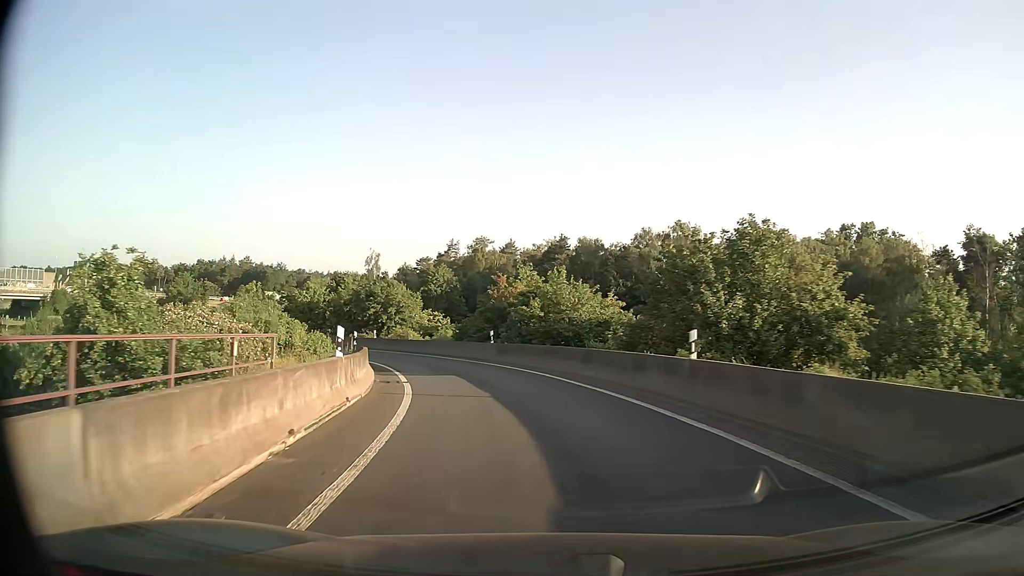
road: motorway_link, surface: asphalt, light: Day
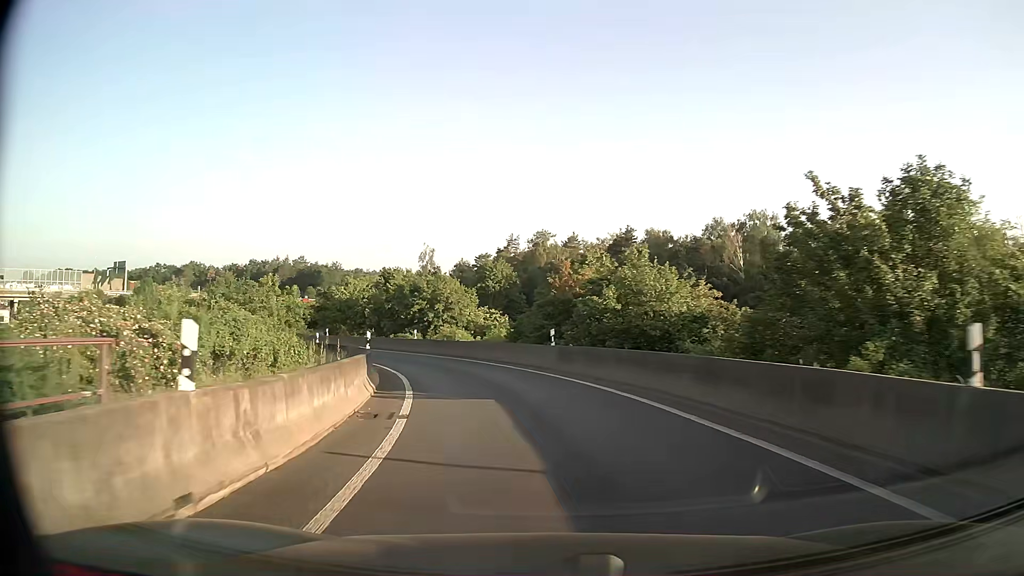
(-0.4, +7.5) m; -5°
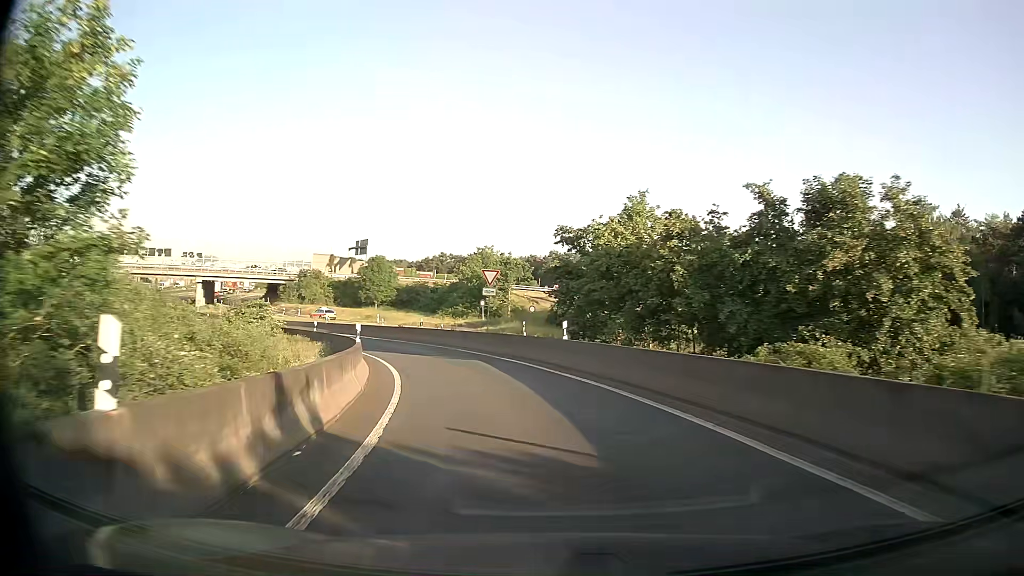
(-8.8, +36.2) m; -27°
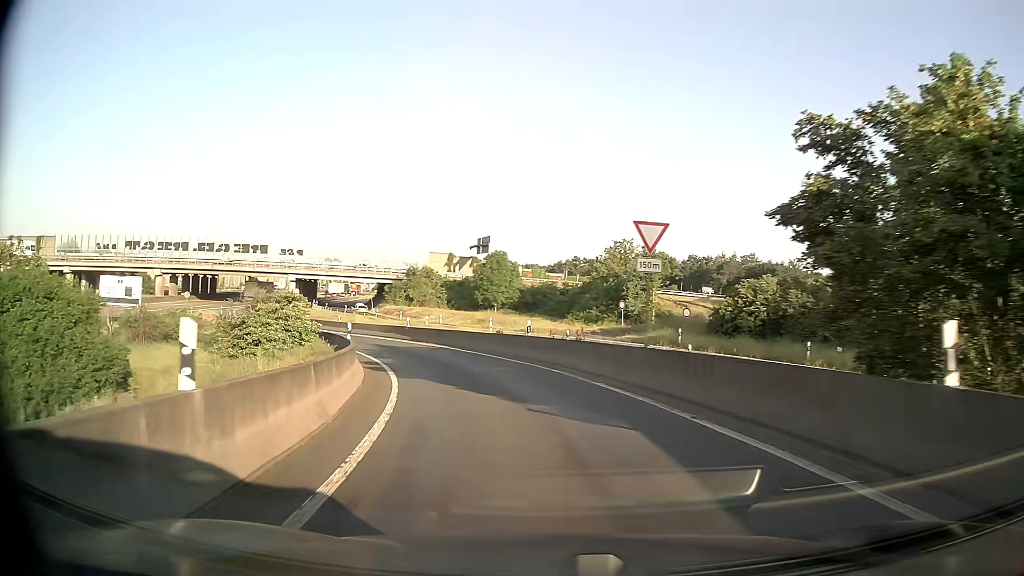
(-1.5, +15.3) m; -12°
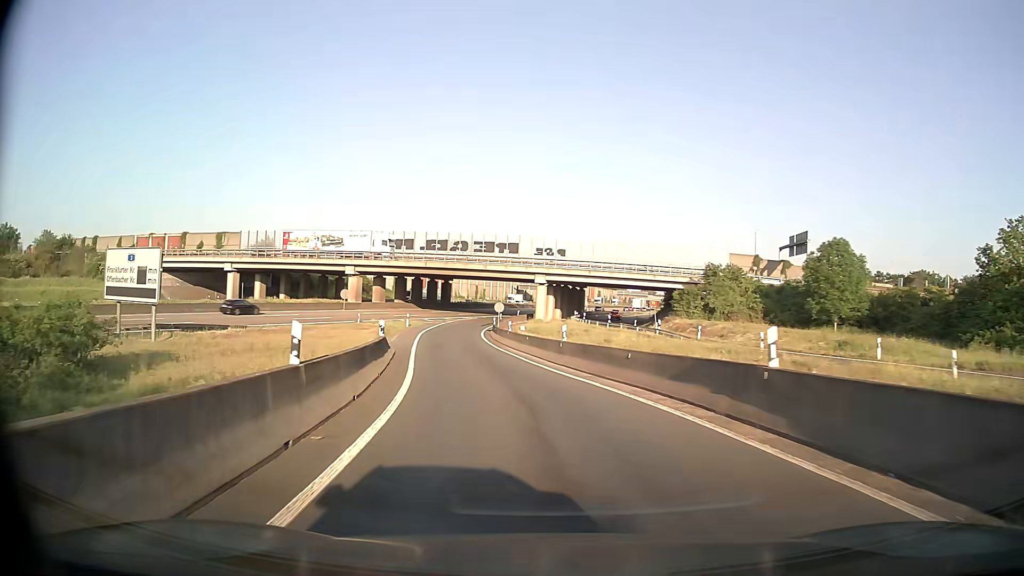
(-6.6, +31.2) m; -24°
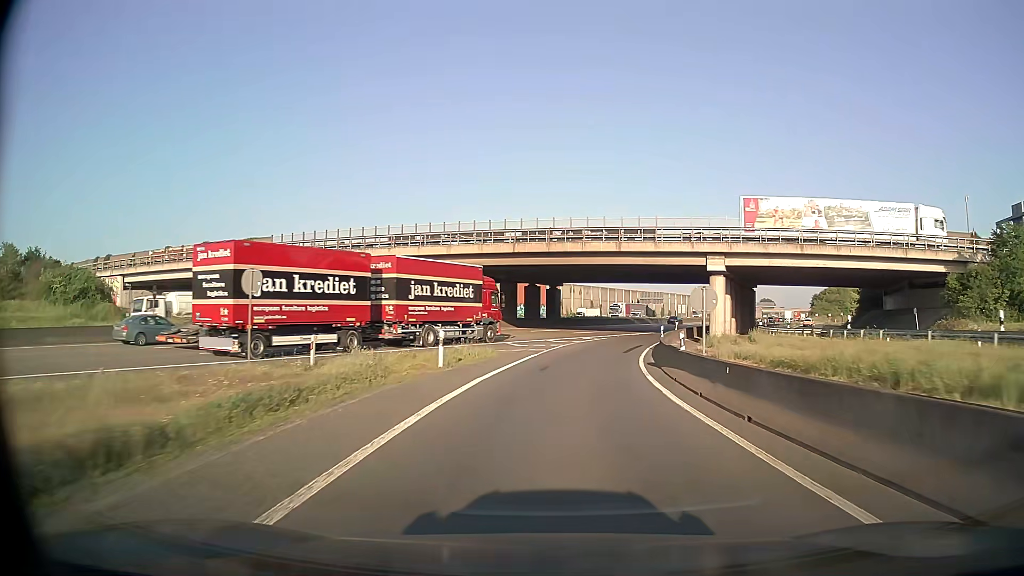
(-4.6, +34.9) m; -9°
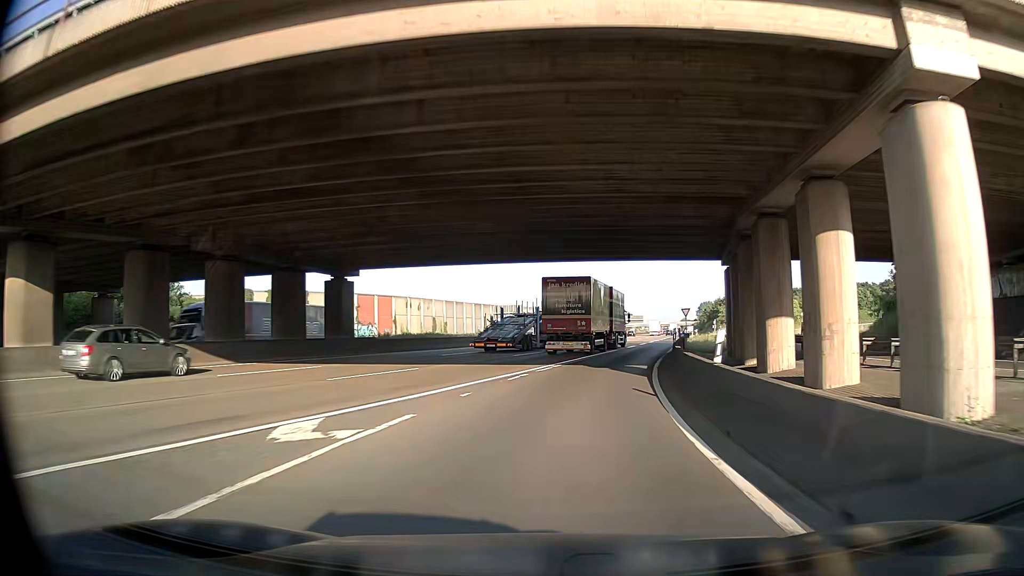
(+3.8, +38.3) m; +13°
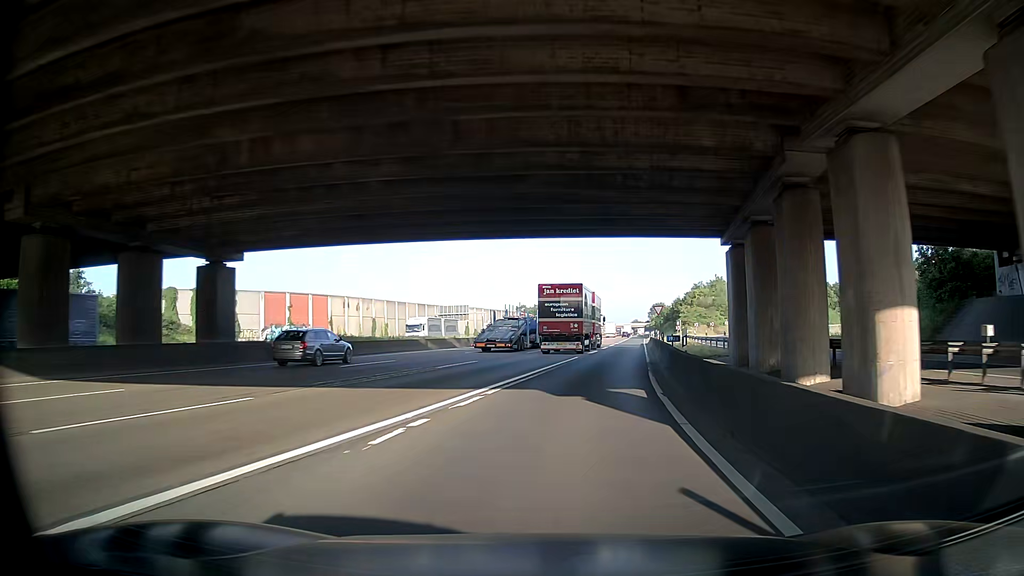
(+0.4, +10.1) m; +4°
(0, +10) (+1, +20) (+2, +30) (+3, +40) (+5, +50) (+6, +60) (+8, +69) (+9, +79) (+11, +89) (+12, +99) m
